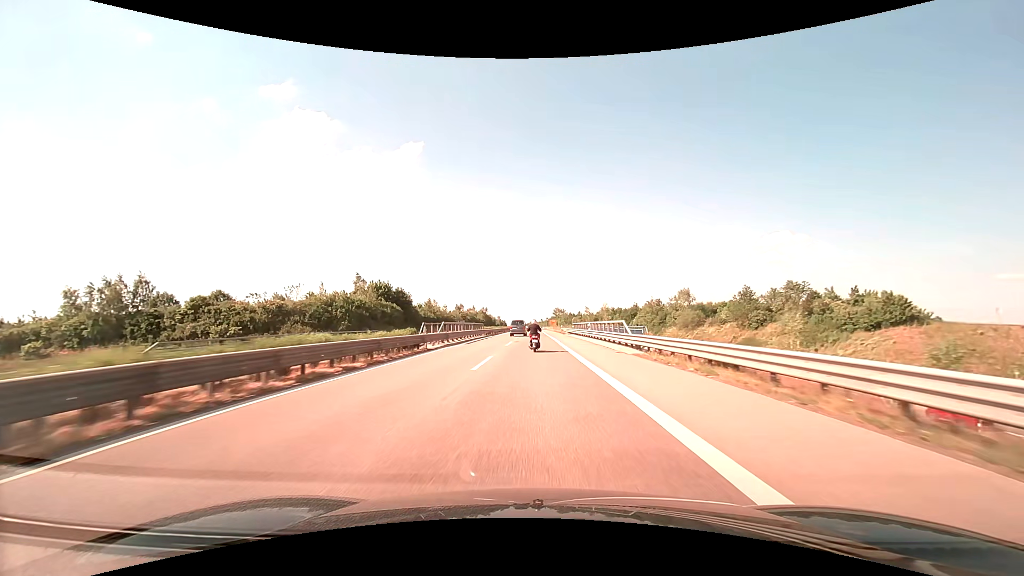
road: trunk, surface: asphalt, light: Day
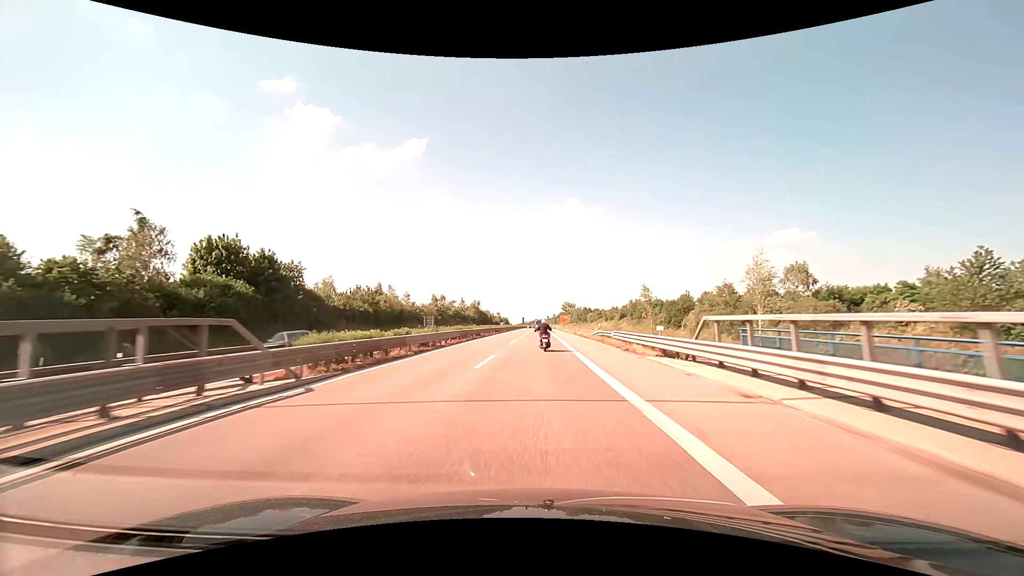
(-0.1, +53.1) m; 0°
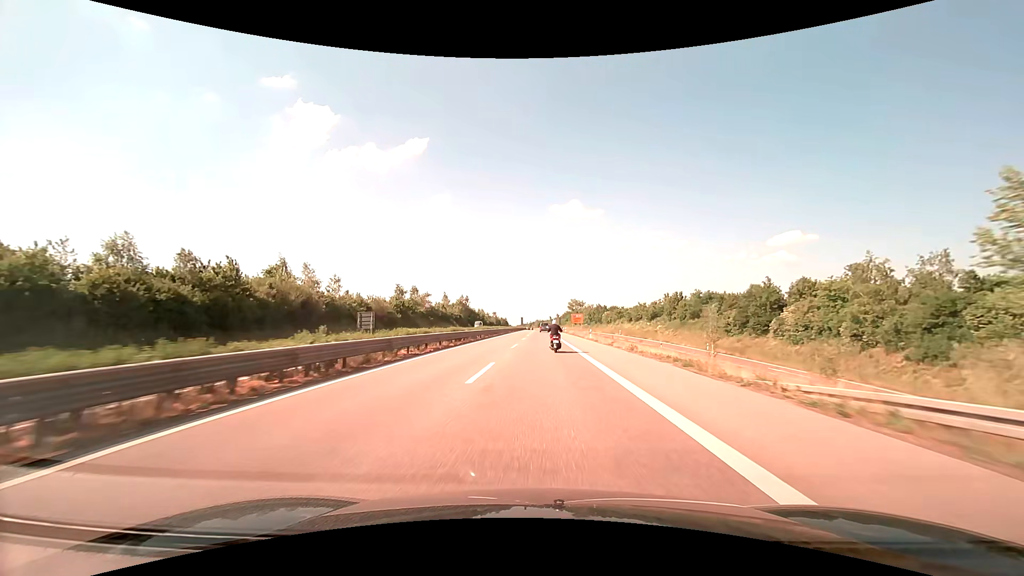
(-0.2, +39.6) m; 0°
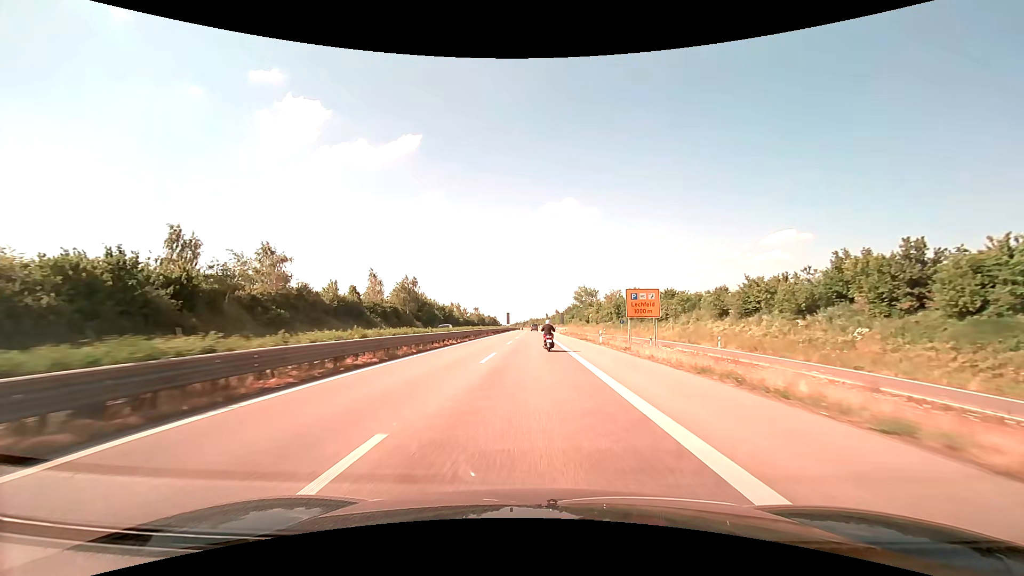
(+0.4, +65.6) m; +1°
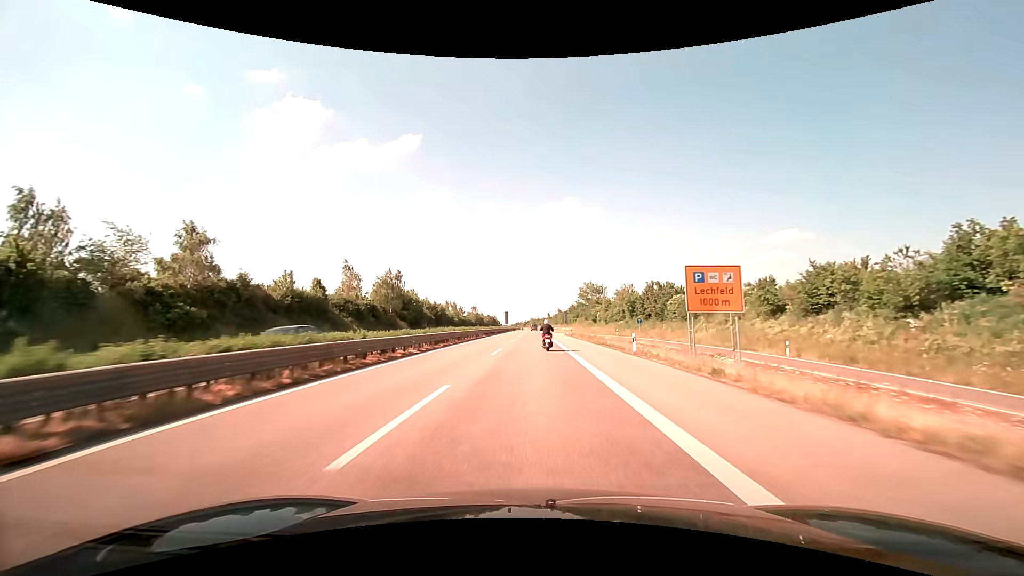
(0.0, +13.0) m; 0°
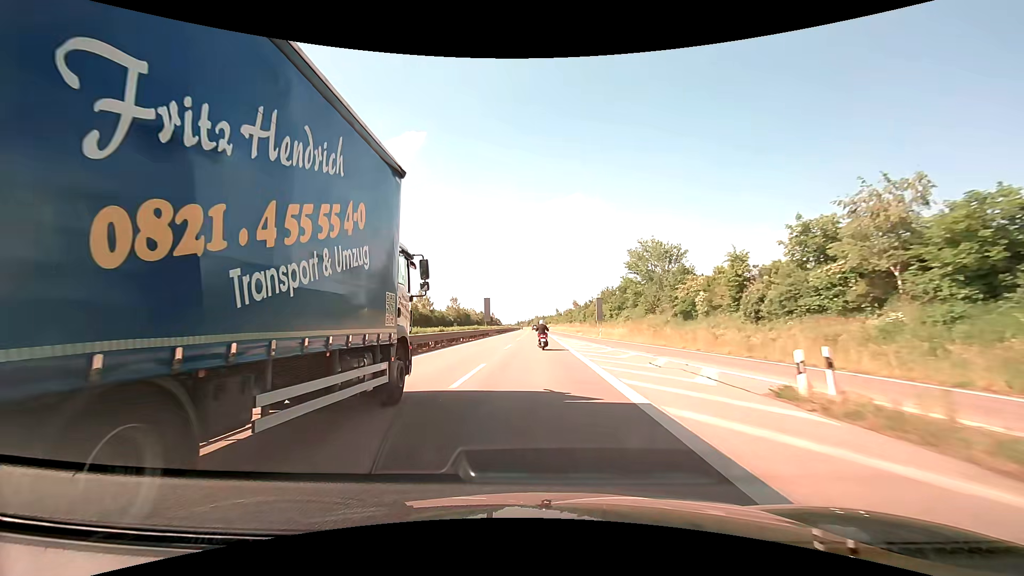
(-0.3, +65.6) m; 0°
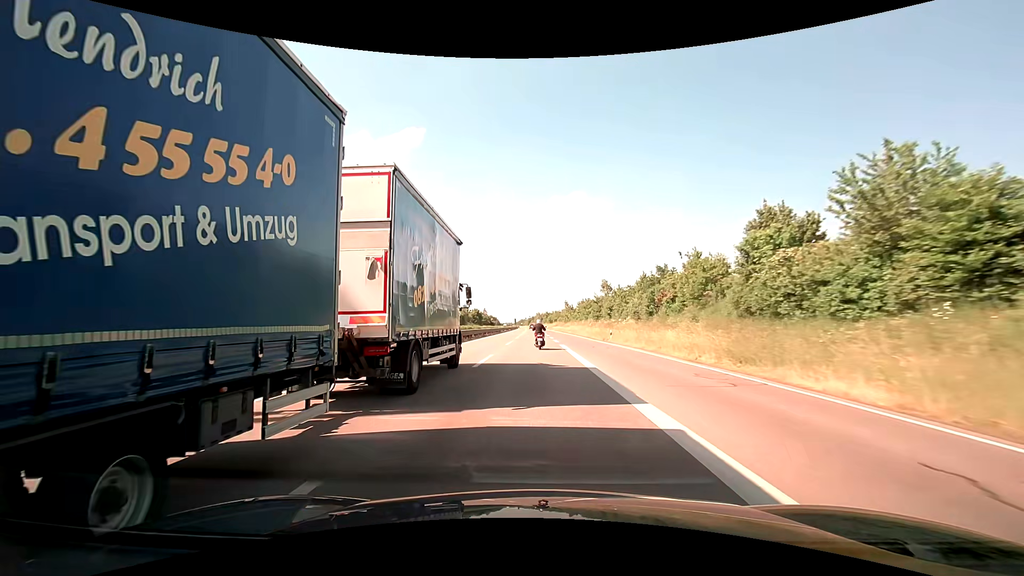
(-0.1, +66.7) m; 0°
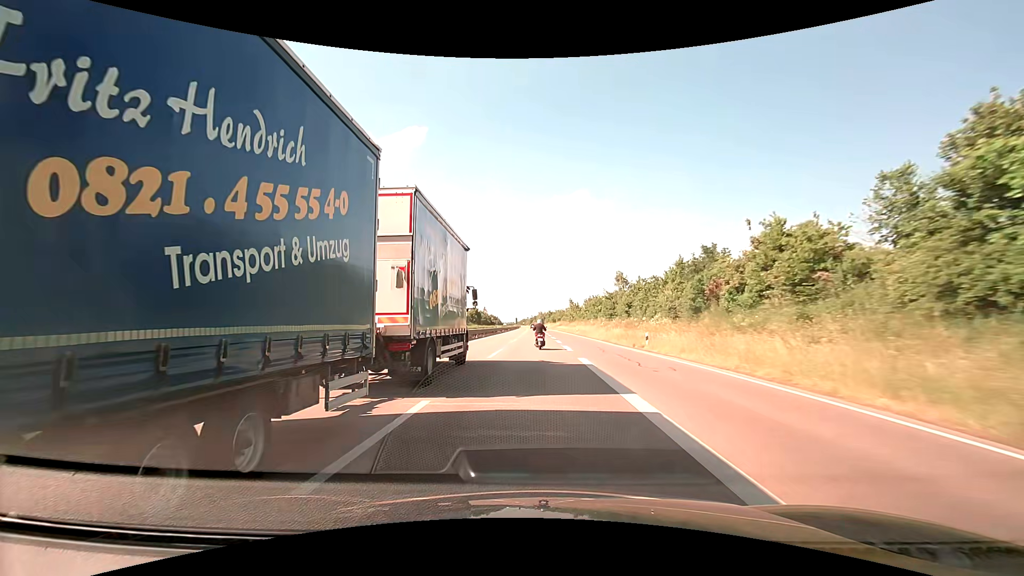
(0.0, +13.4) m; 0°
(0, +10) (0, +20) (0, +30) (0, +40) (0, +50) (0, +60) (0, +70) (0, +80) (0, +90) (0, +100) m
